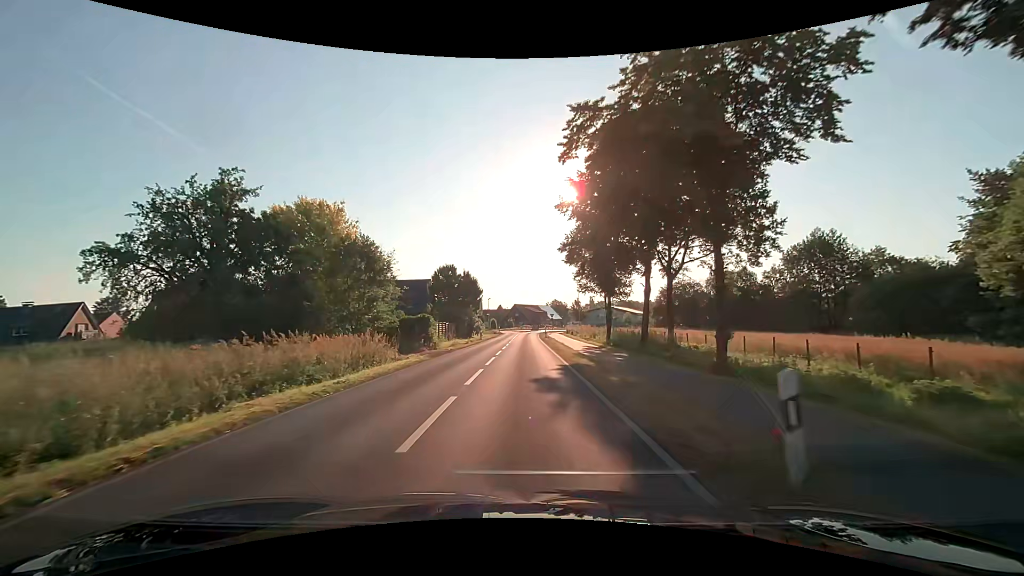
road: secondary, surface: asphalt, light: Day
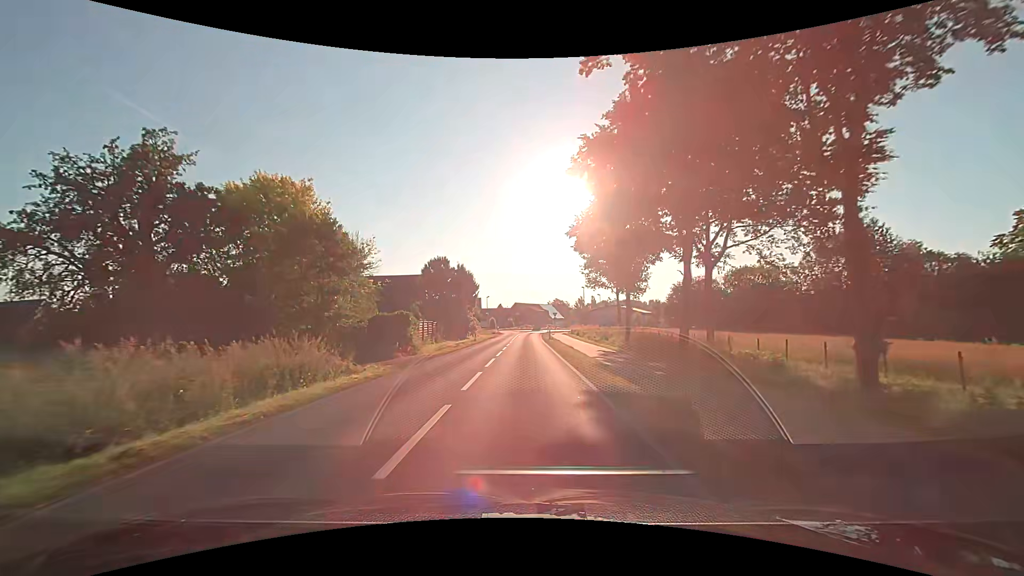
(0.0, +6.9) m; 0°
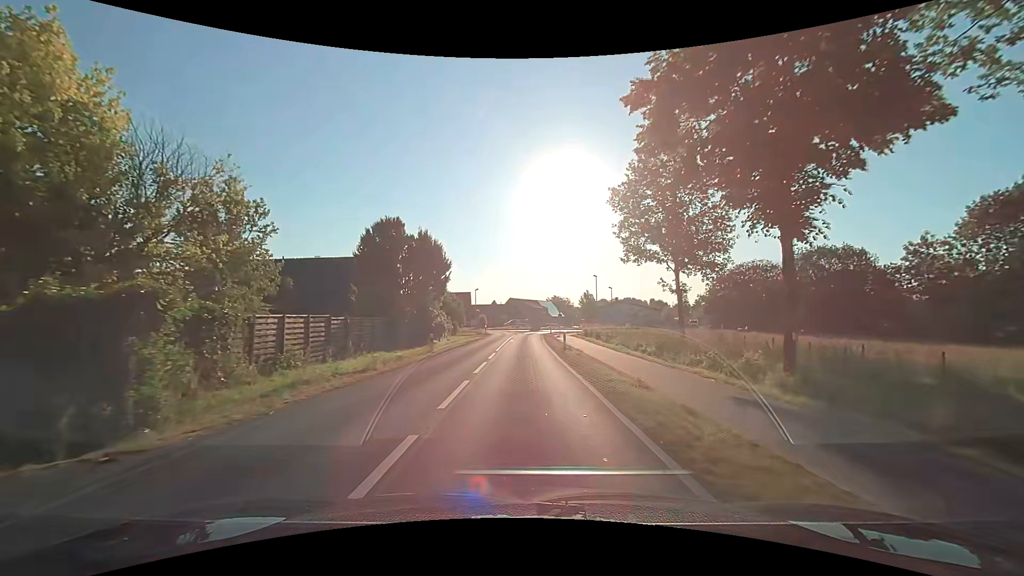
(+0.1, +20.4) m; 0°
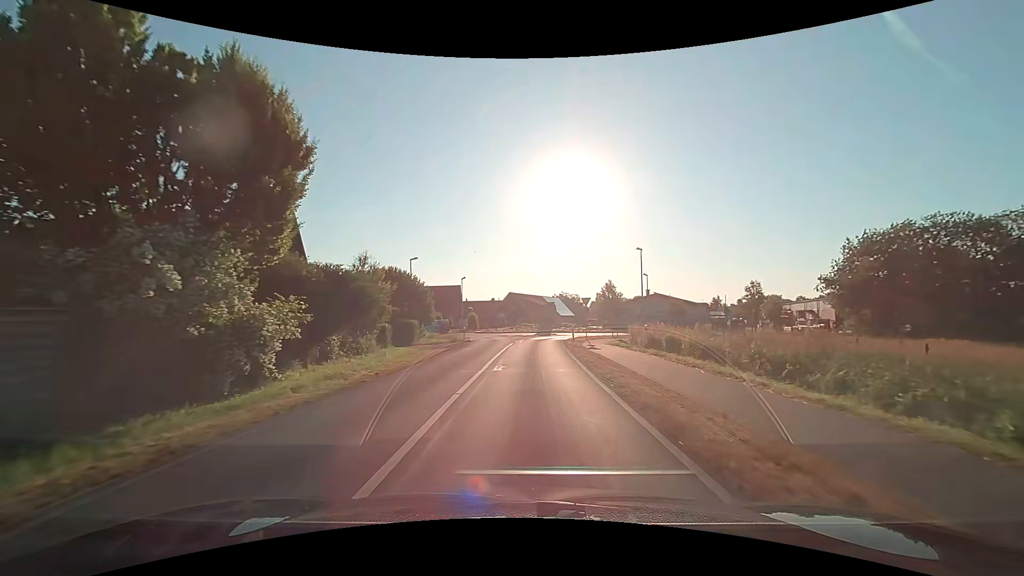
(0.0, +26.4) m; 0°
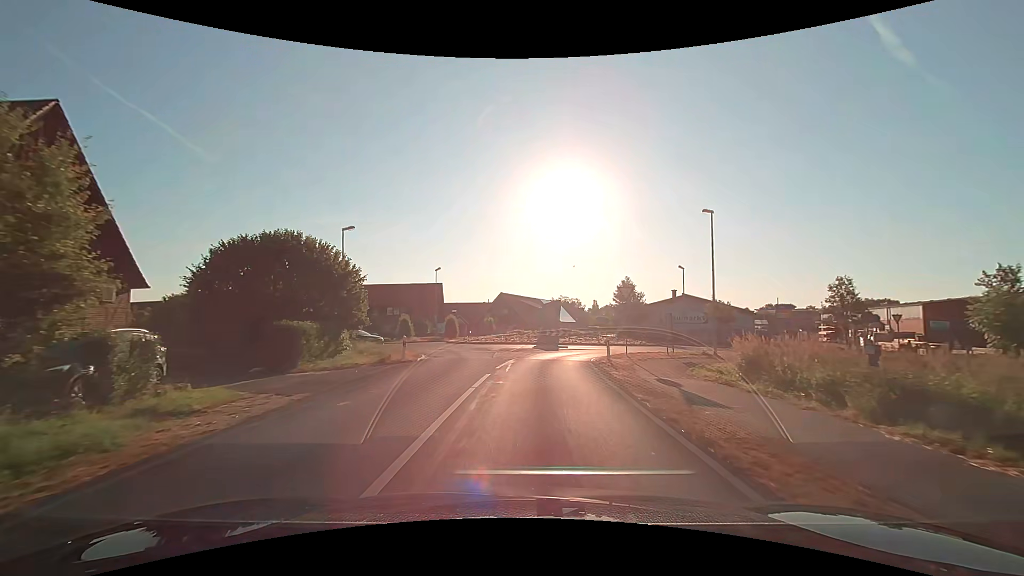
(+0.1, +18.4) m; 0°
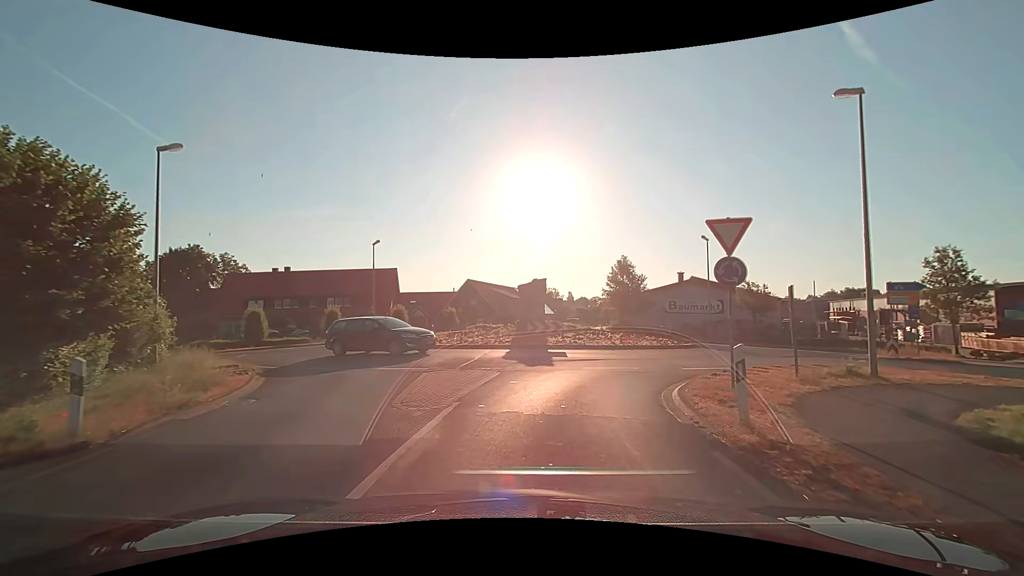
(+0.3, +14.2) m; +3°
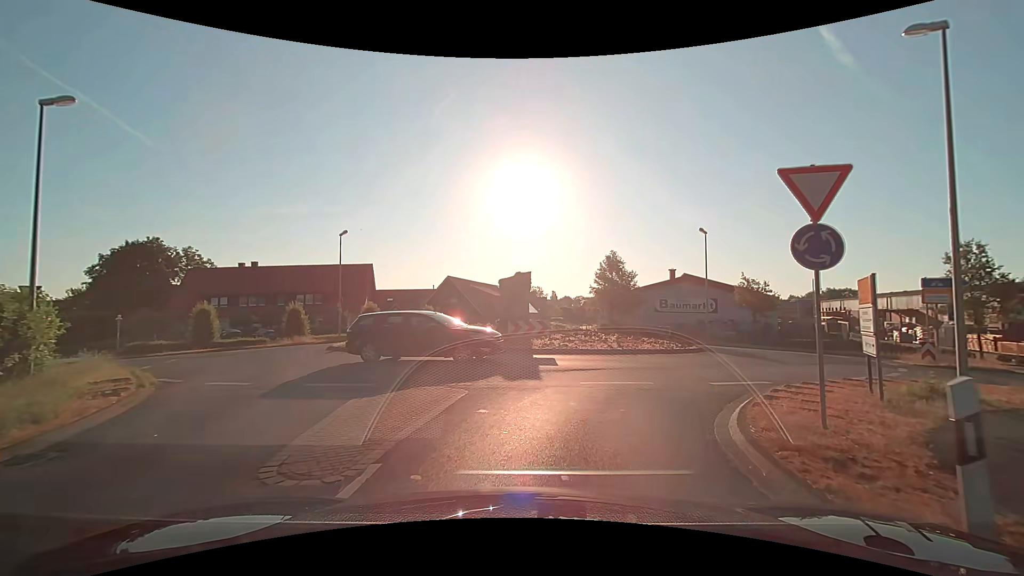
(+0.1, +3.4) m; +2°
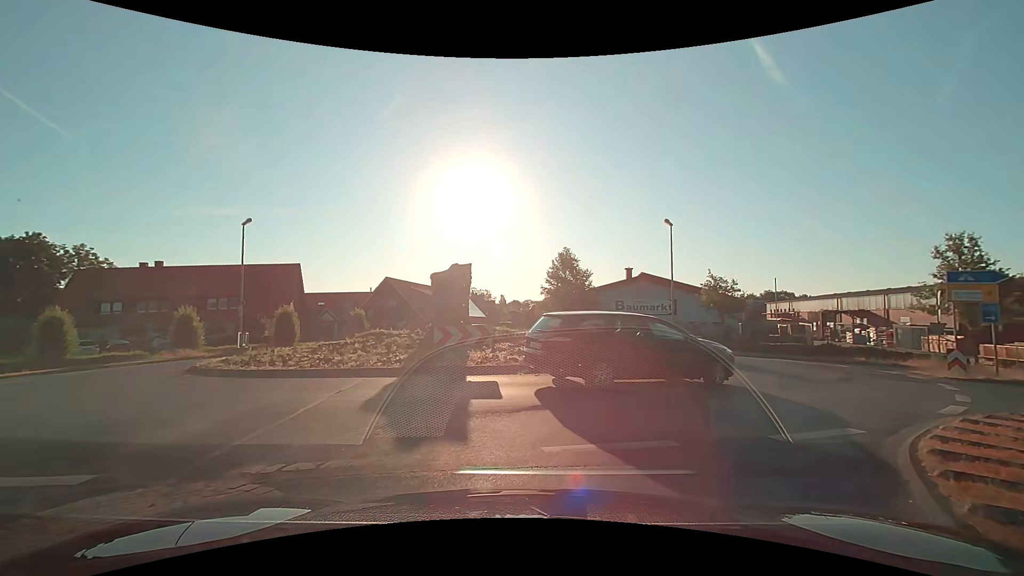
(+0.2, +5.1) m; +6°
(+2, +10) (+7, +18) (+7, +28) (+3, +37) (-1, +46) (-2, +56) (-2, +66) (-1, +76) (0, +86) (+1, +96) m
